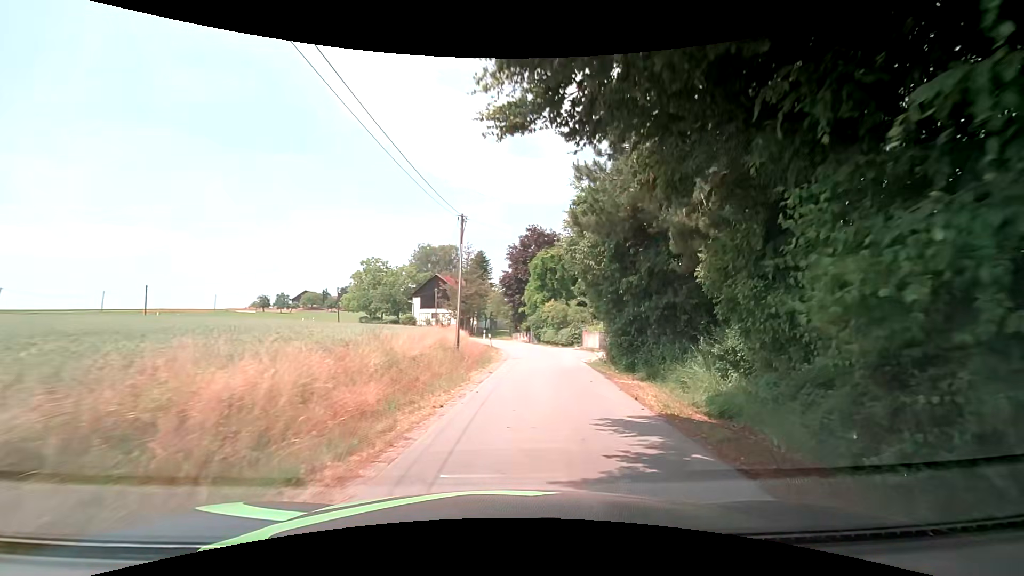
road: unclassified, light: Day
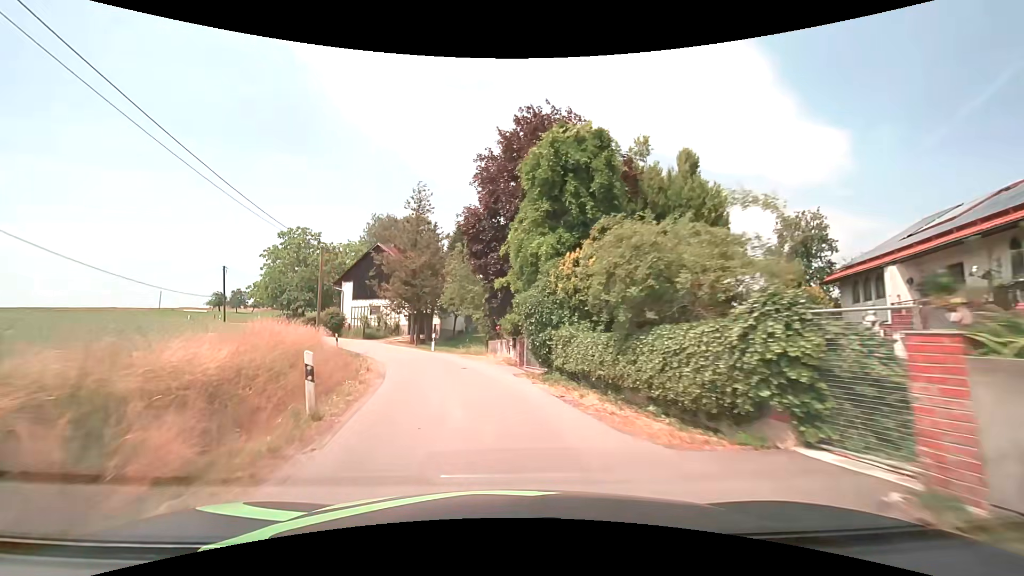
(+2.7, +31.1) m; +2°
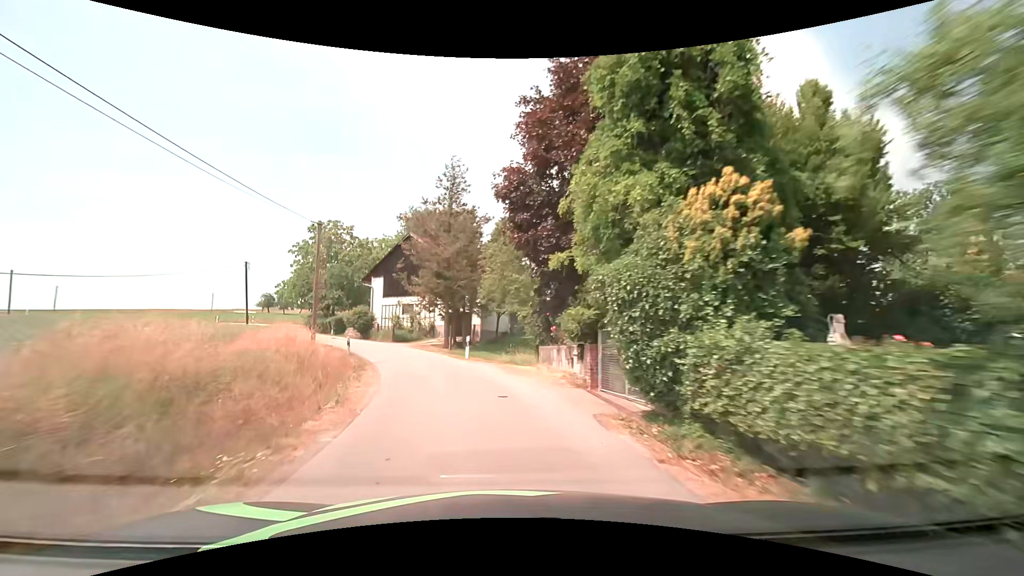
(-0.3, +7.2) m; -6°
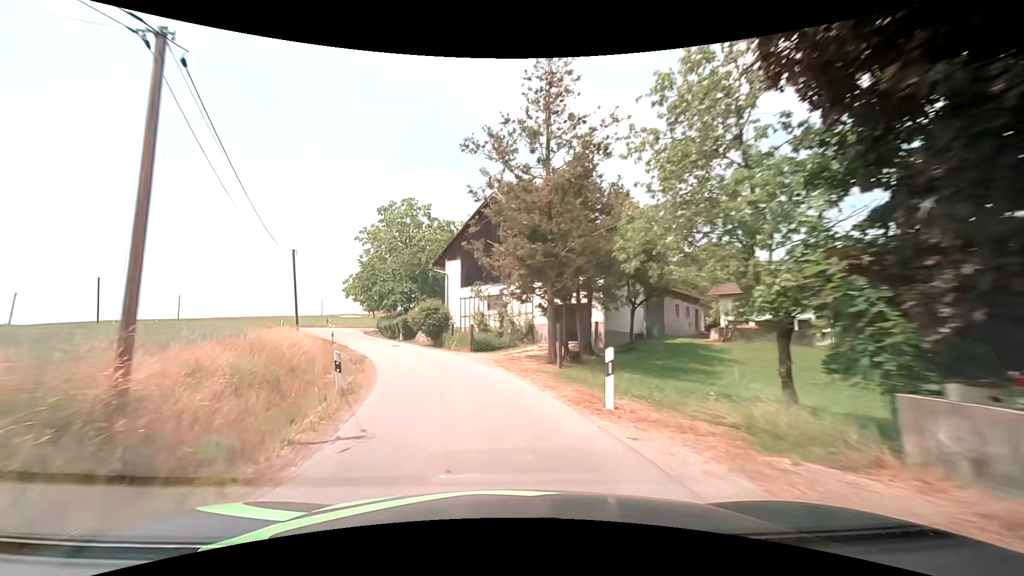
(-1.5, +14.7) m; -12°
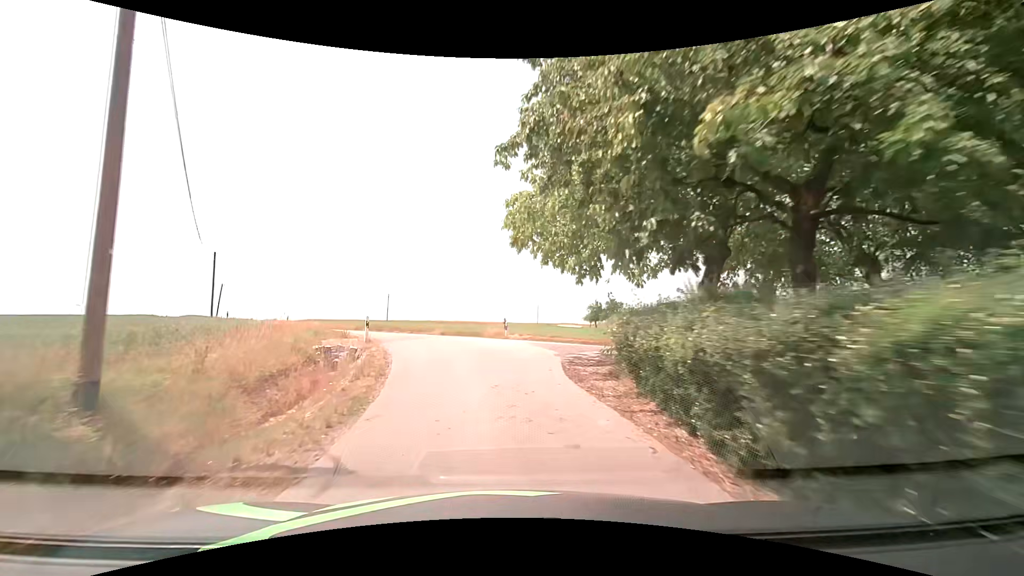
(-8.5, +34.2) m; -26°
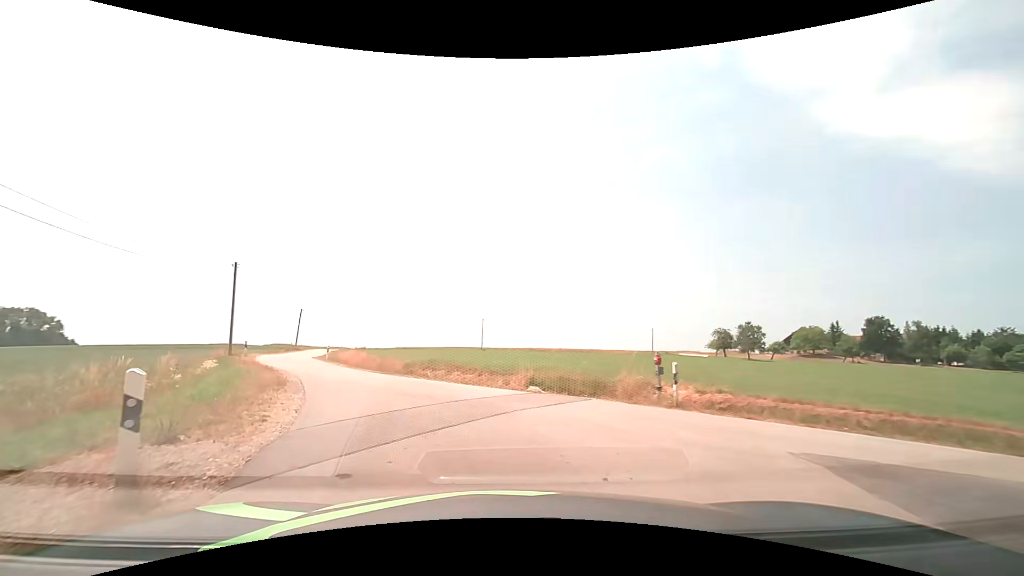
(-0.9, +15.3) m; -10°
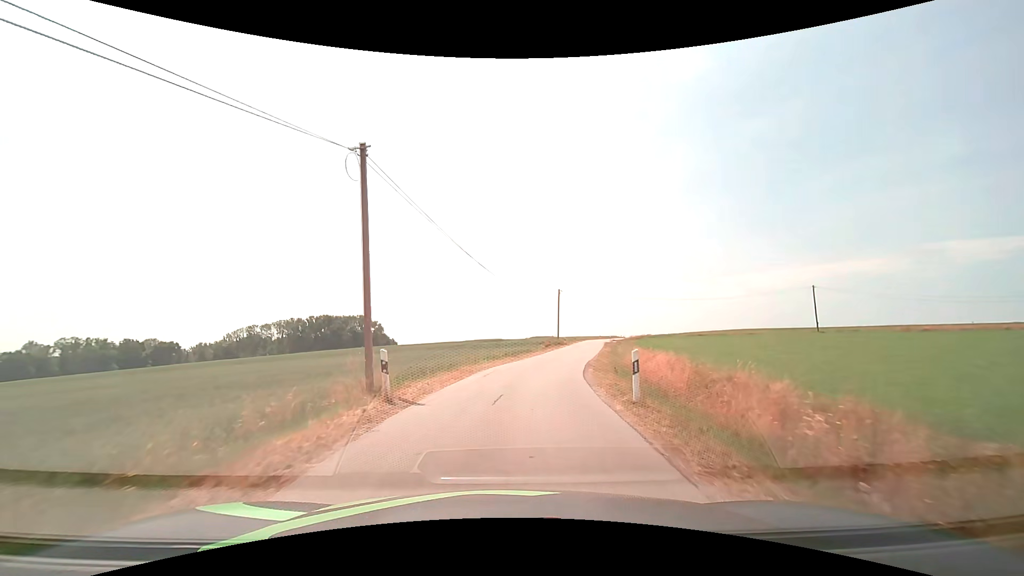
(-8.9, +25.0) m; -30°
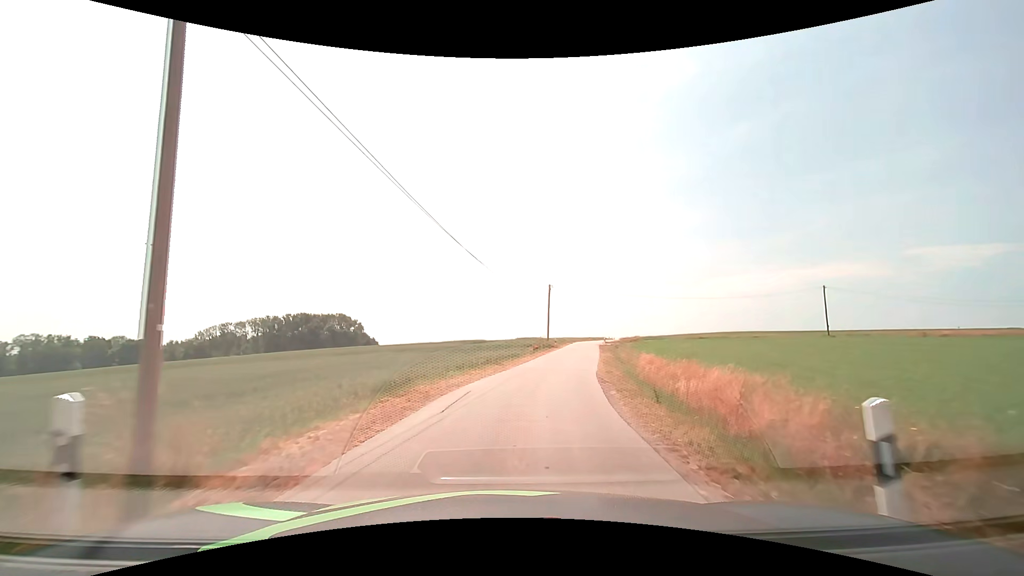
(0.0, +6.9) m; +1°
(0, +10) (+2, +20) (+4, +30) (+6, +40) (+7, +49) (+9, +59) (+11, +69) (+13, +79) (+16, +88) (+18, +98) m
